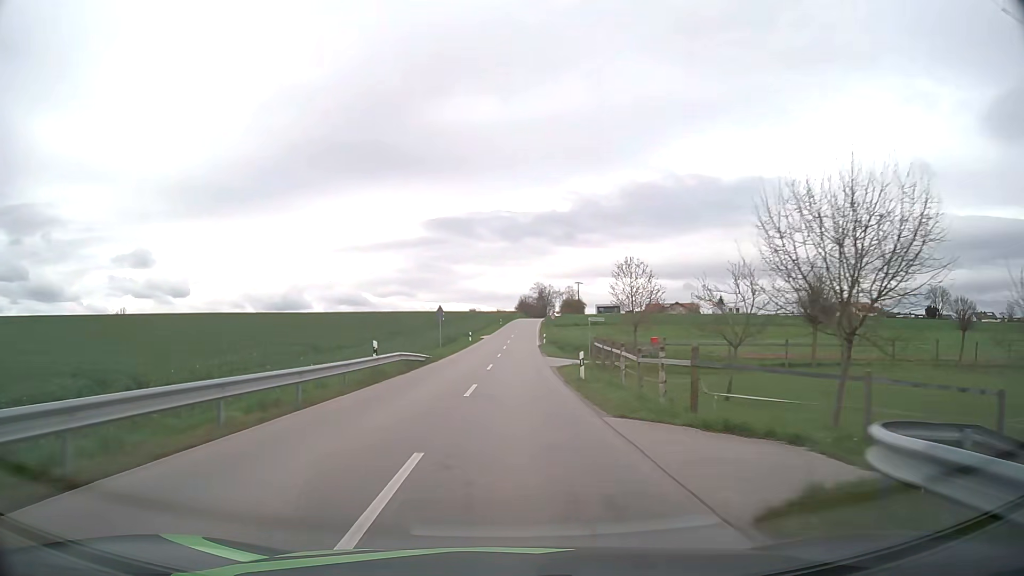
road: unclassified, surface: asphalt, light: Day
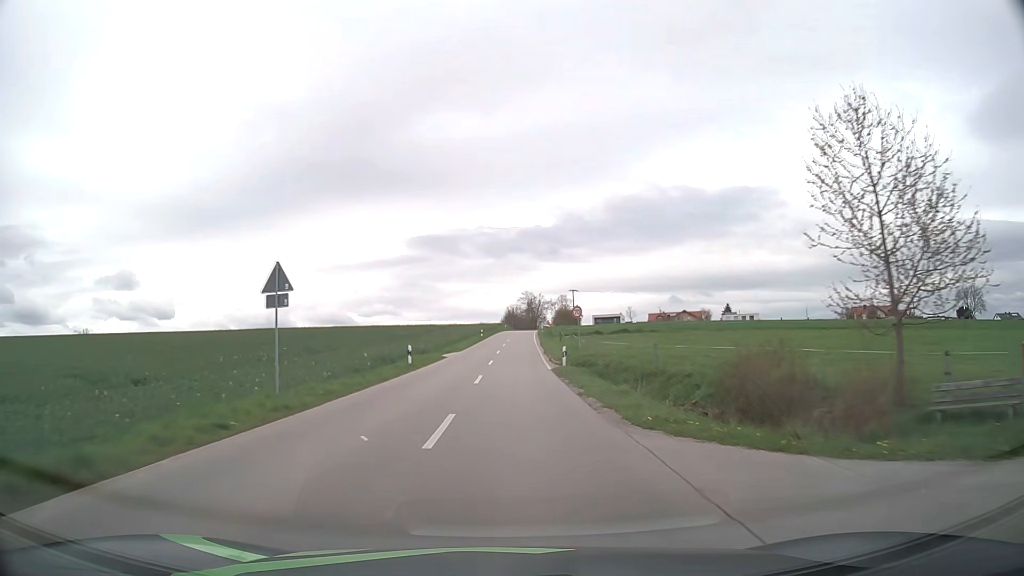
(+0.3, +32.2) m; +1°
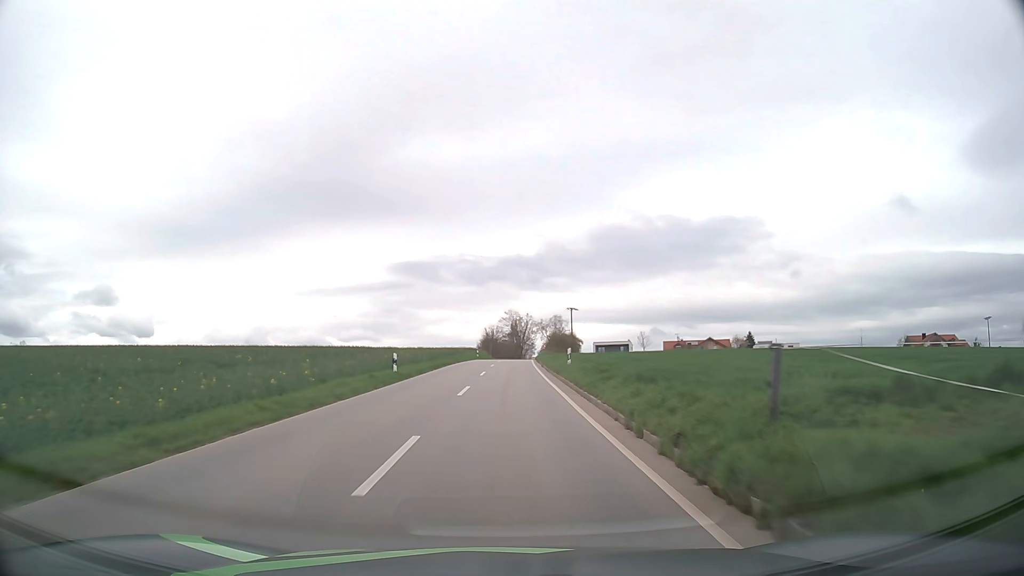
(+0.9, +51.6) m; +2°
(0, +10) (0, +20) (0, +30) (0, +40) (0, +50) (+1, +60) (+1, +70) (+2, +80) (+2, +90) (+2, +100) m
